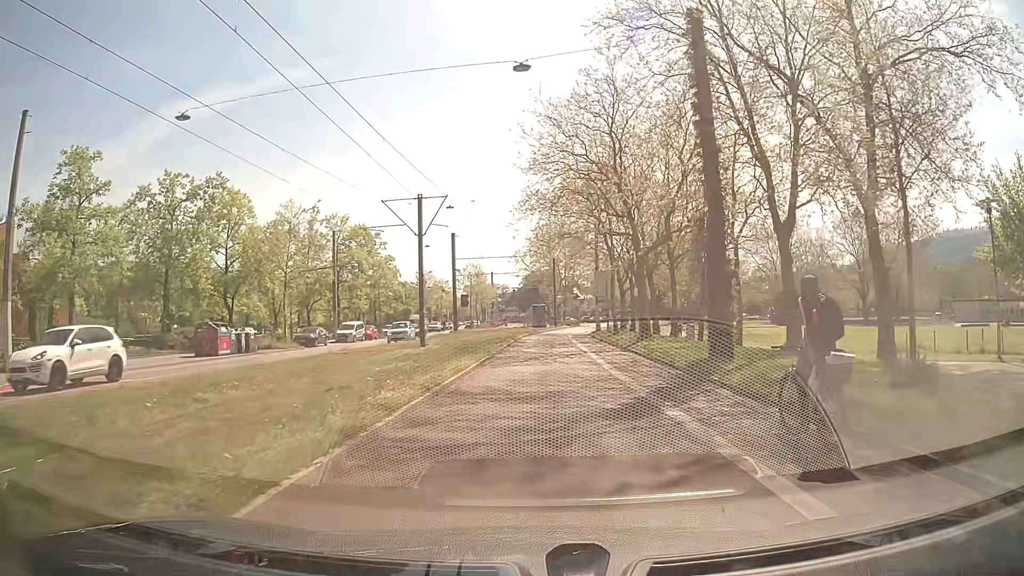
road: secondary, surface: asphalt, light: Day
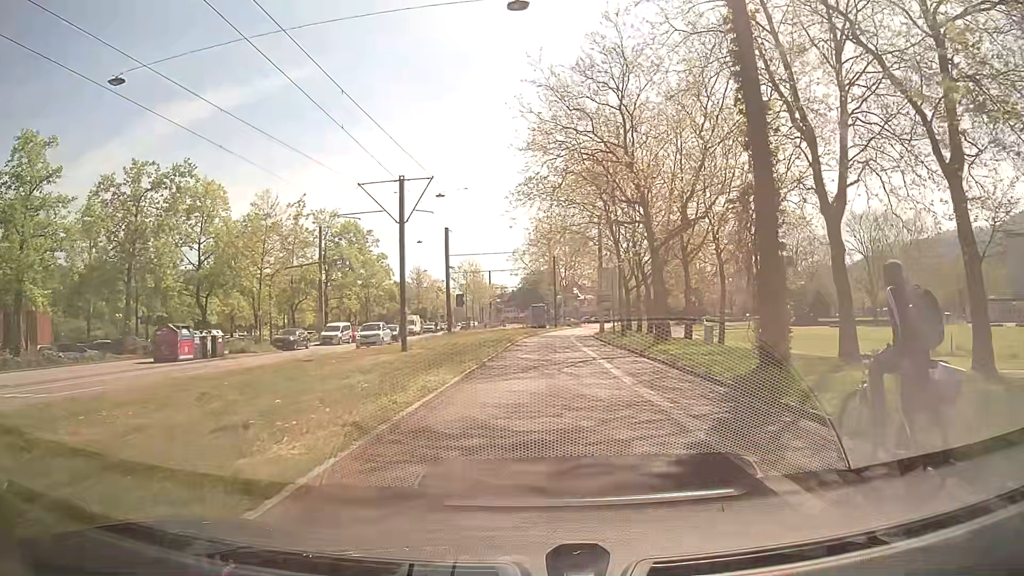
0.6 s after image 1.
(0.0, +4.4) m; 0°
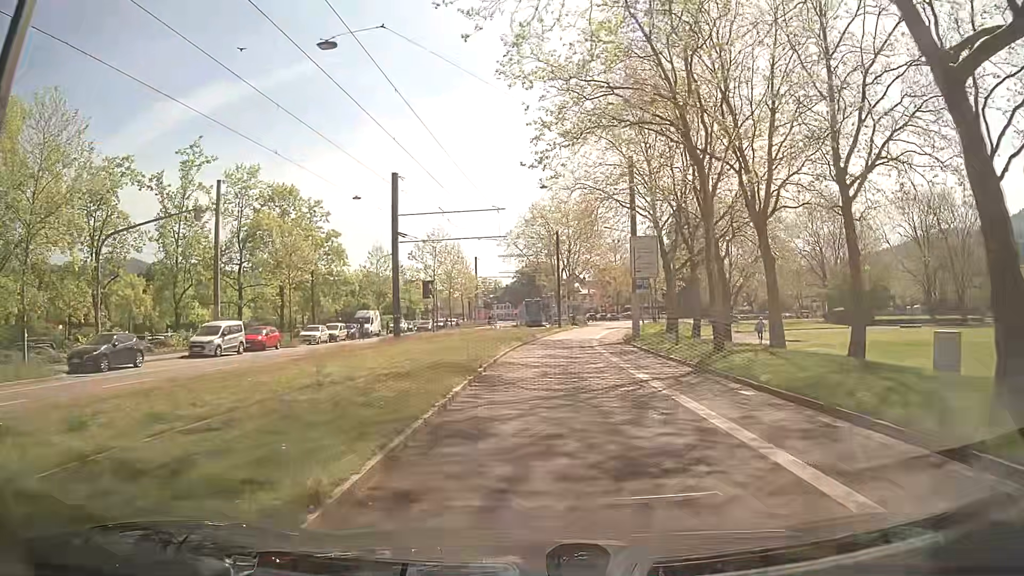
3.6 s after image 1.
(0.0, +22.4) m; -1°
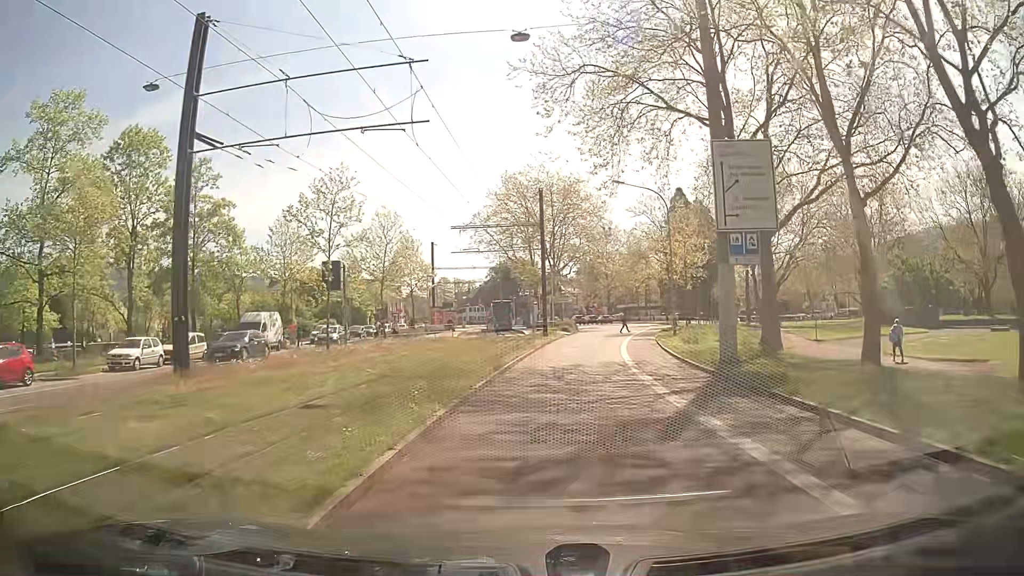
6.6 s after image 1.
(+1.0, +22.7) m; +4°
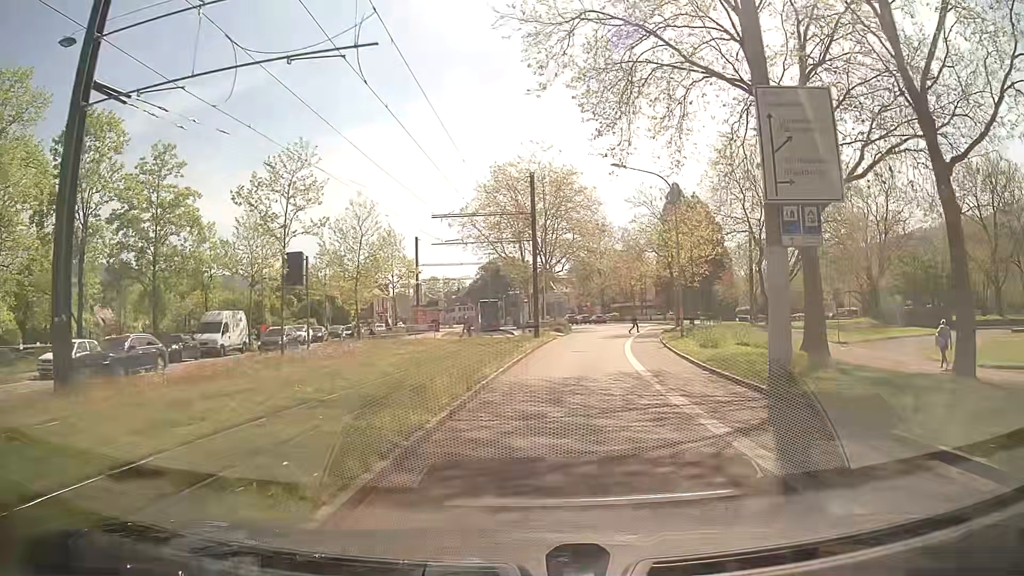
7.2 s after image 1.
(0.0, +4.6) m; +1°
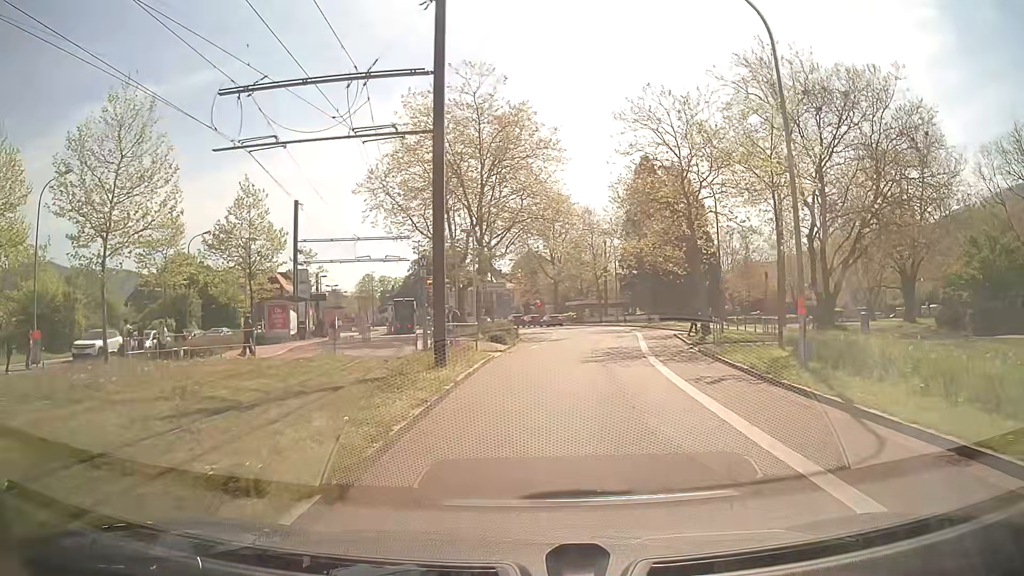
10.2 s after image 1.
(+0.7, +22.7) m; +4°
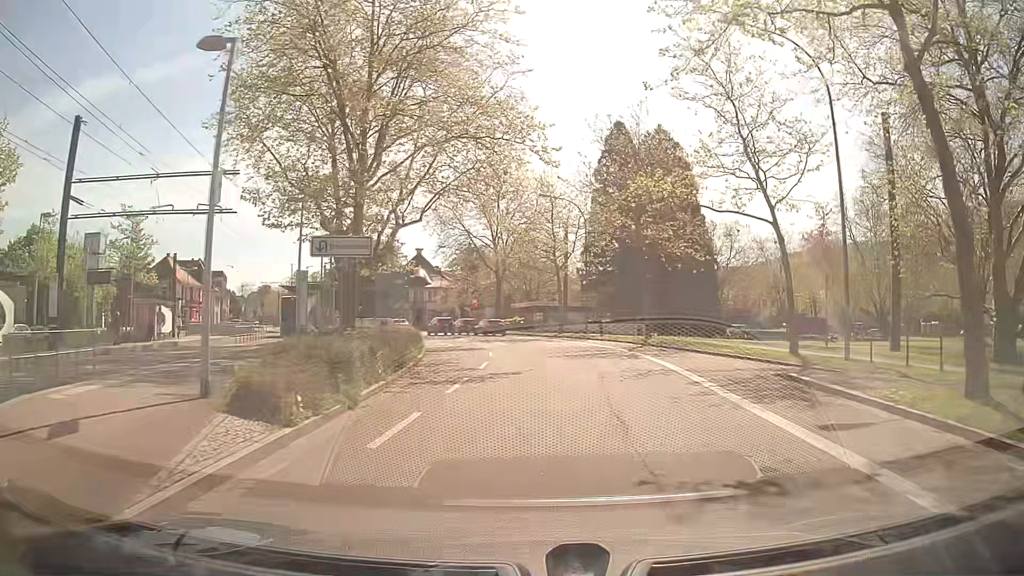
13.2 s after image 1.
(+0.9, +22.3) m; +5°
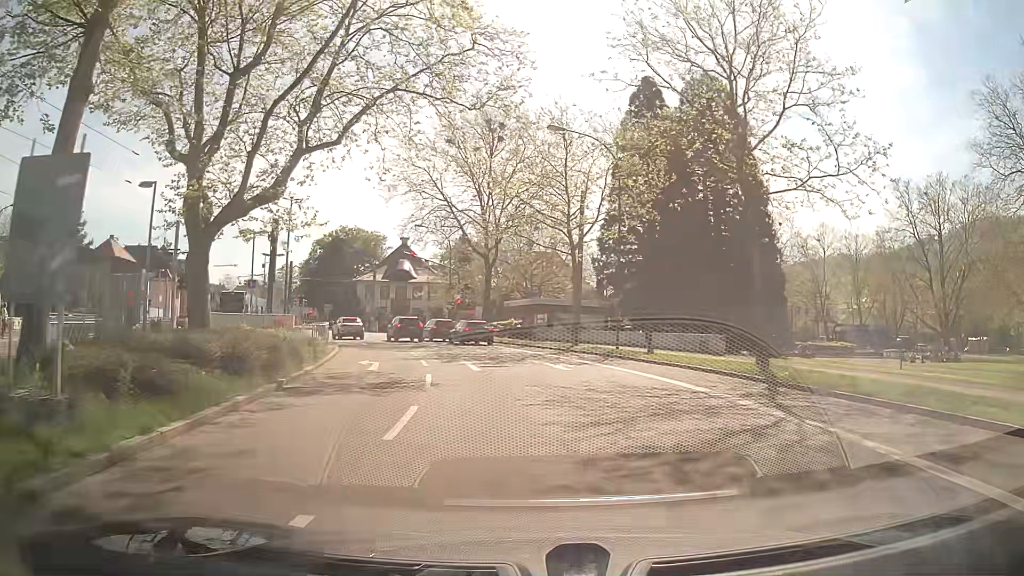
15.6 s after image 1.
(+0.2, +17.6) m; 0°
